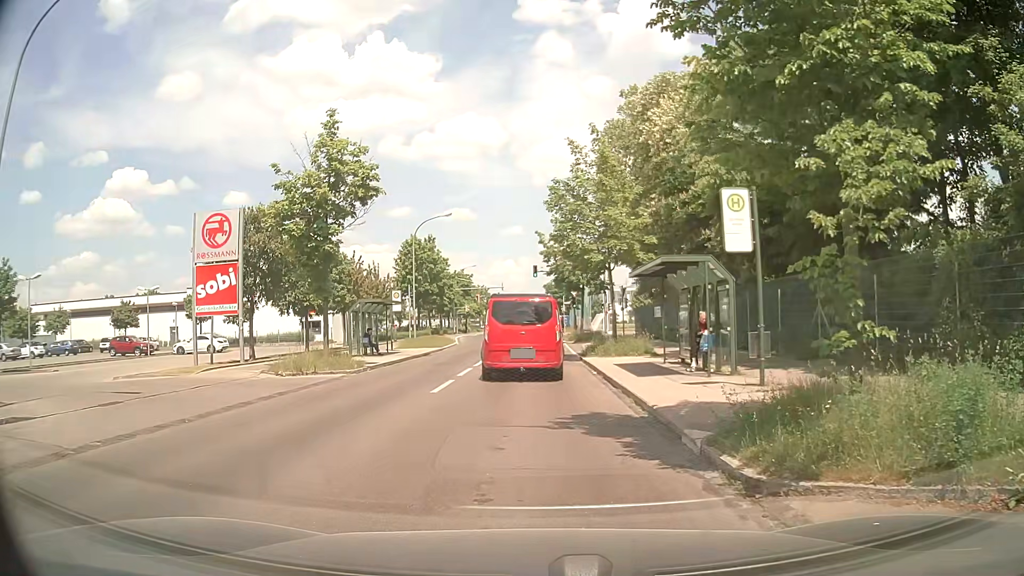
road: tertiary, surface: asphalt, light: Day
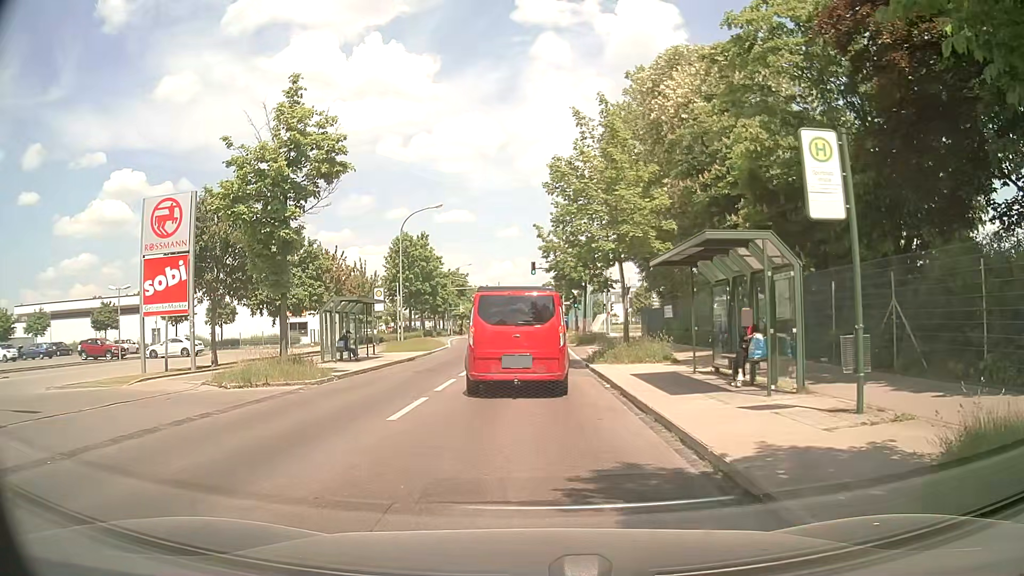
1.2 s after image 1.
(0.0, +3.8) m; +1°
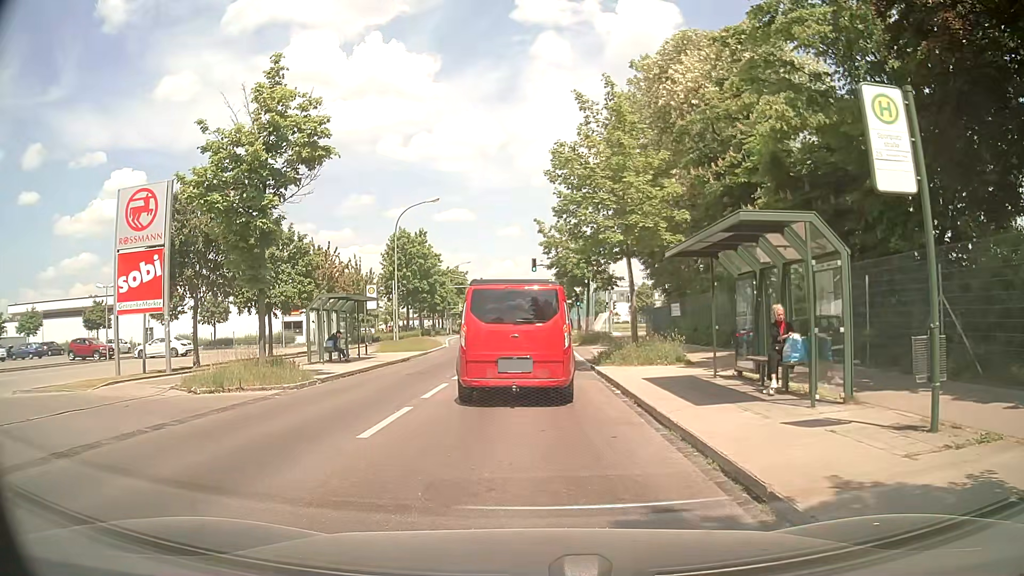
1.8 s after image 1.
(0.0, +1.7) m; 0°
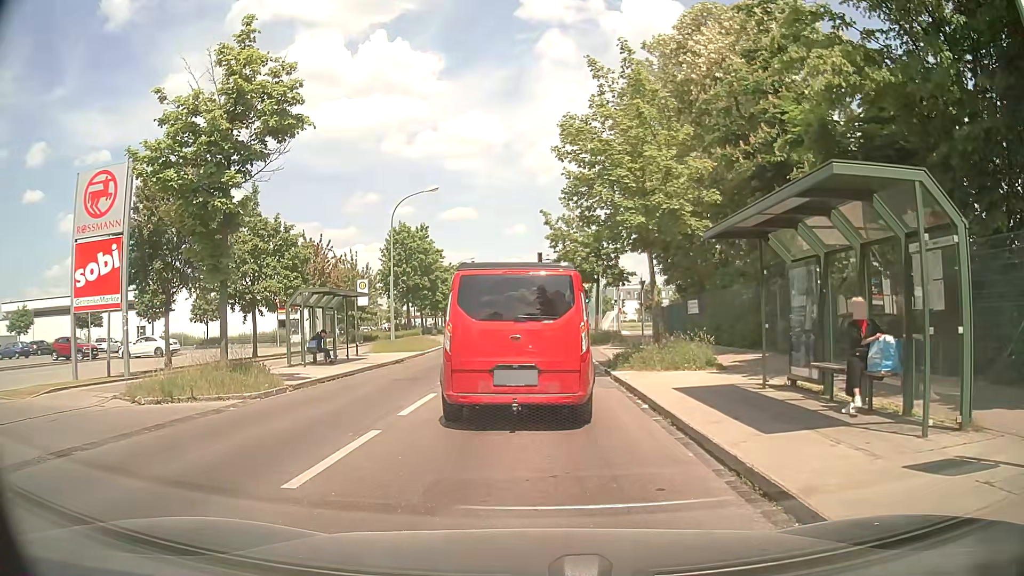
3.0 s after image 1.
(0.0, +2.6) m; -2°
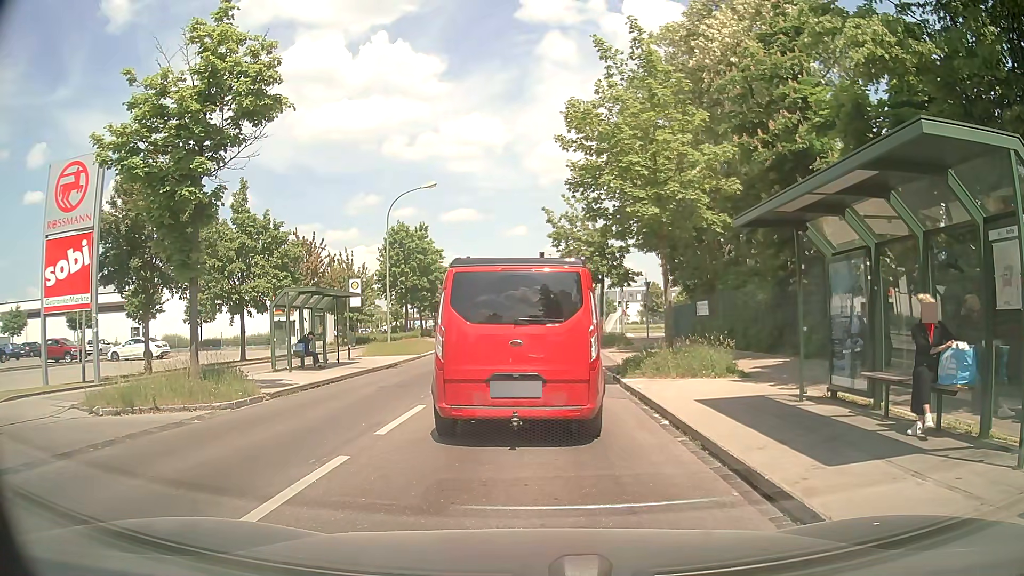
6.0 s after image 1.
(0.0, +1.5) m; +1°
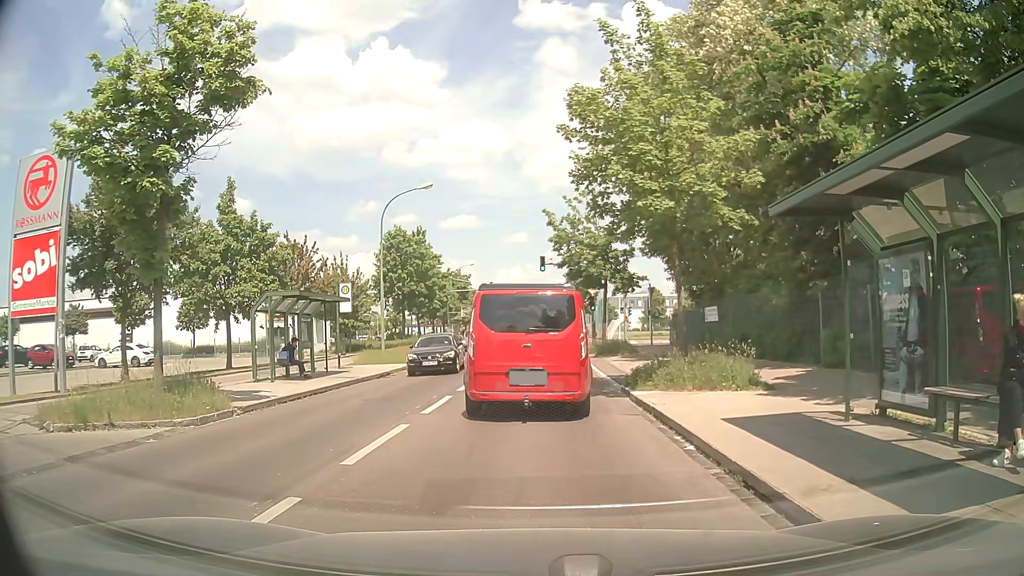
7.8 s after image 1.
(0.0, +1.6) m; -2°
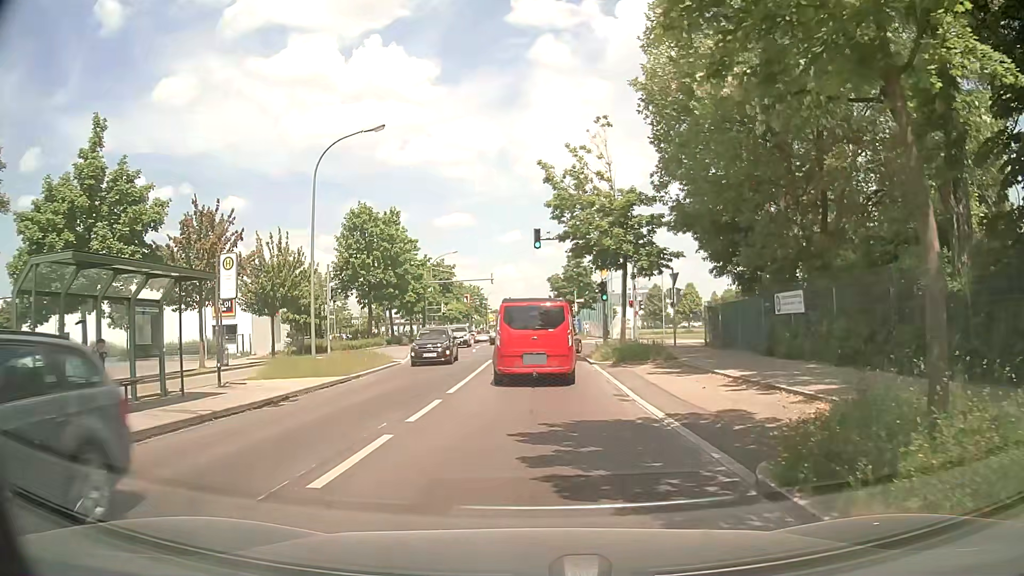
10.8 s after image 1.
(+0.4, +10.5) m; +2°
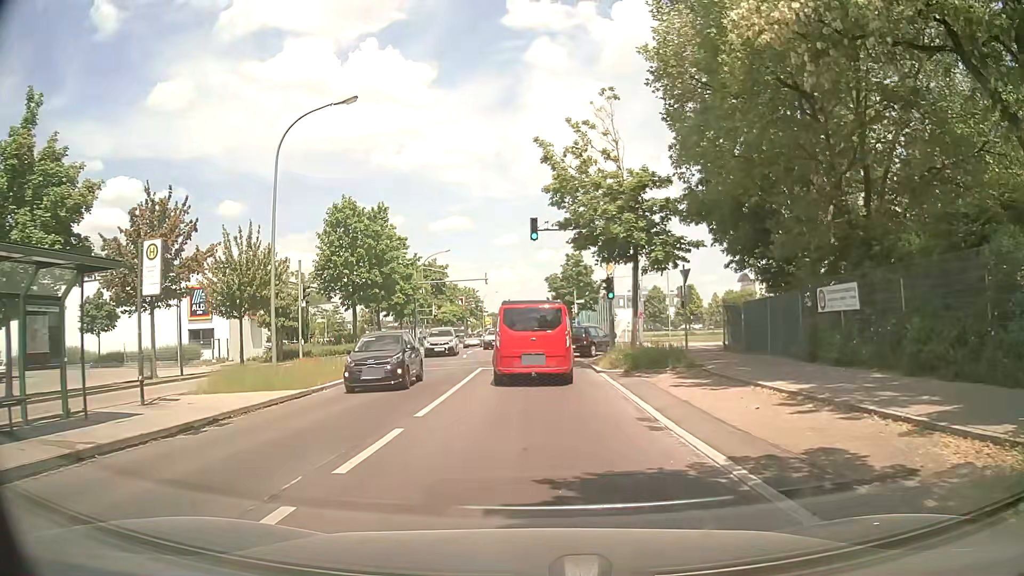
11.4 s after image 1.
(0.0, +3.7) m; +1°
(0, +10) (0, +20) (0, +30) (0, +40) (0, +50) (0, +60) (0, +70) (0, +80) (0, +90) (0, +100) m
